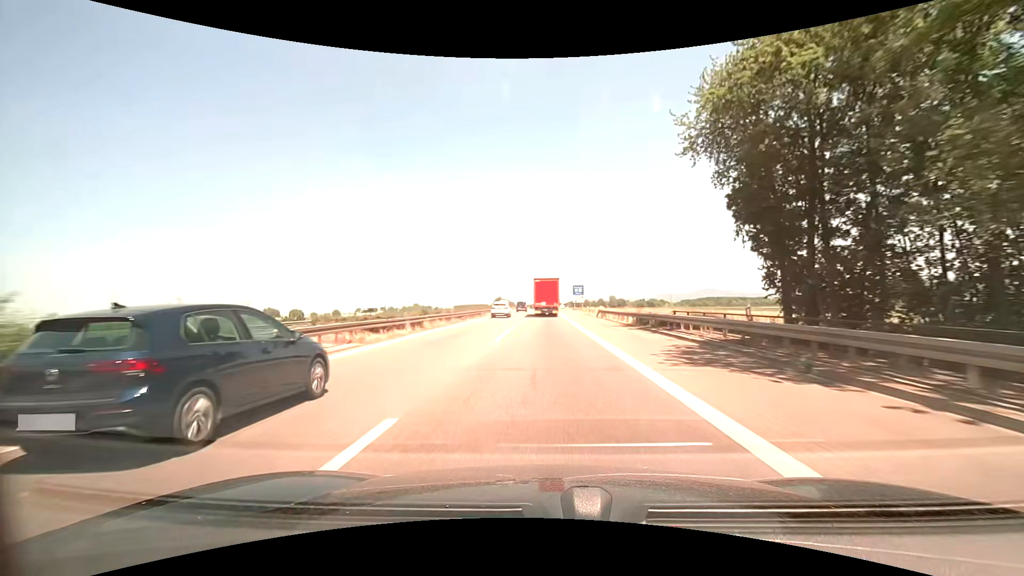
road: motorway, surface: asphalt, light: Day
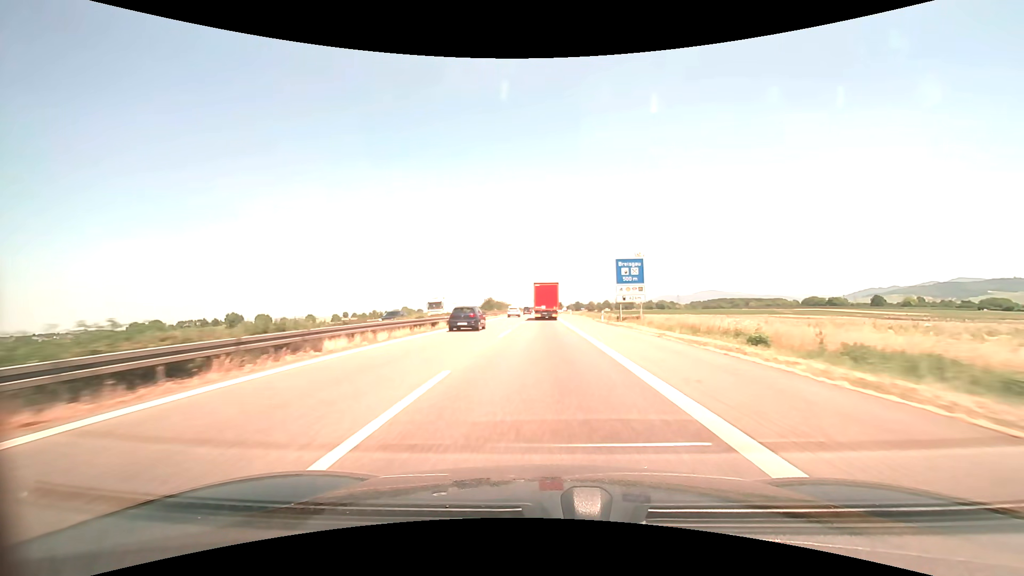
(-0.1, +67.6) m; 0°
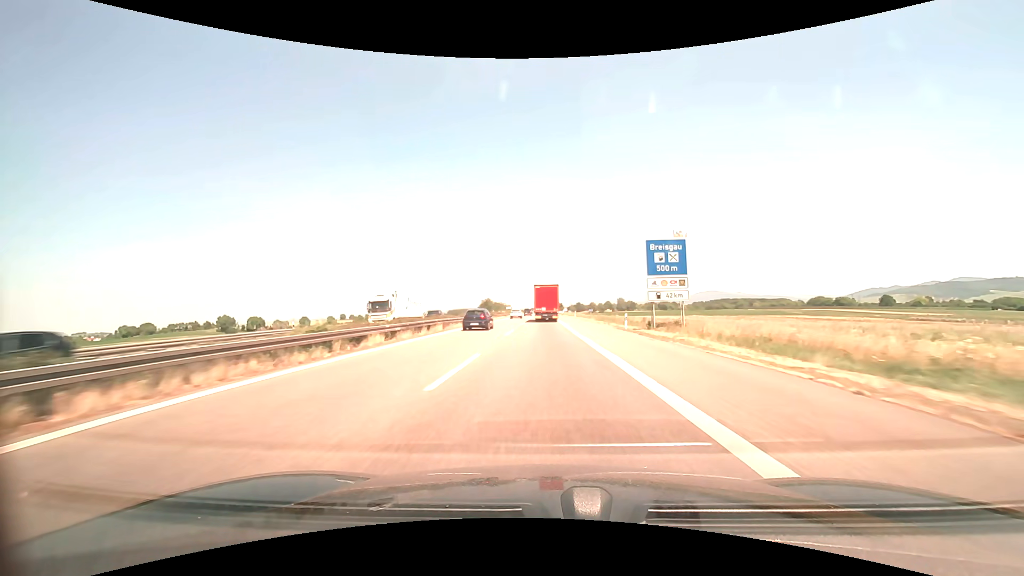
(0.0, +13.4) m; 0°
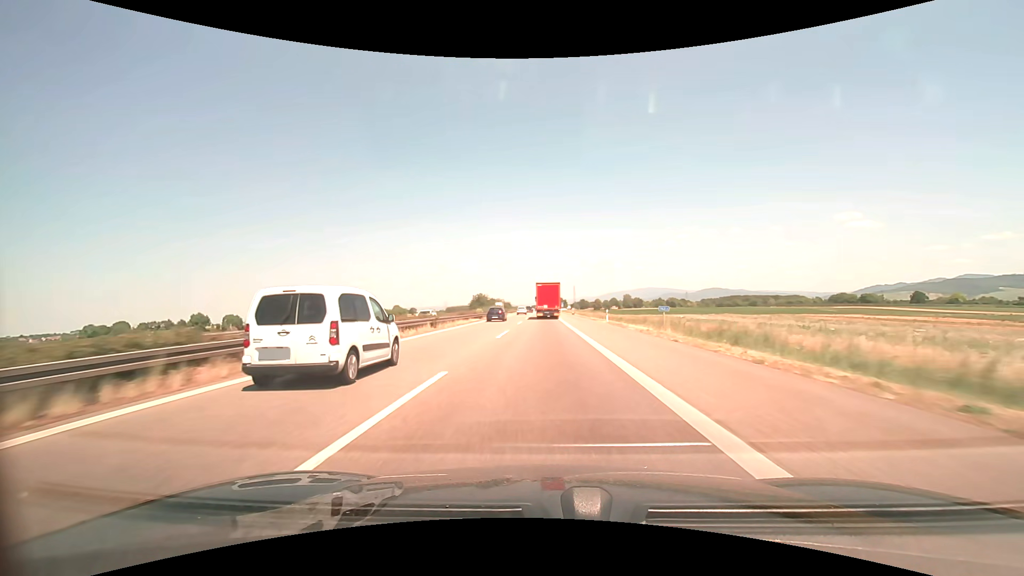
(-0.1, +40.5) m; 0°
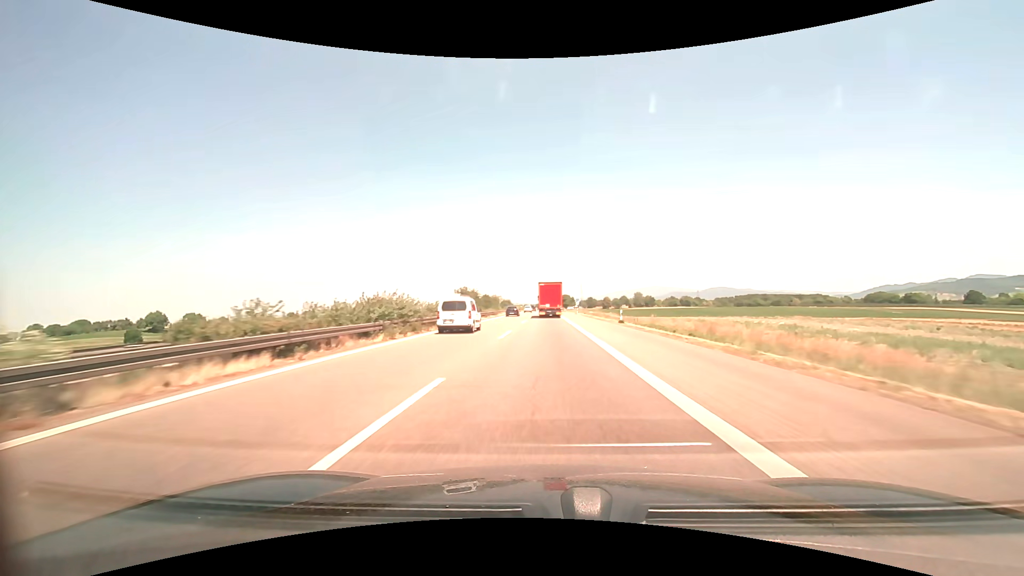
(-0.3, +54.9) m; -1°
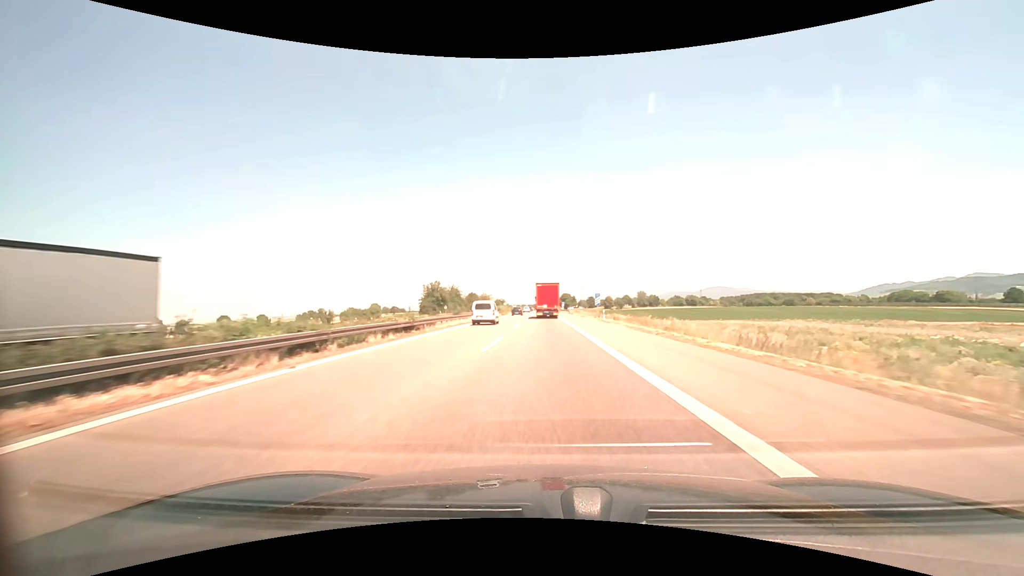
(+0.1, +41.8) m; 0°
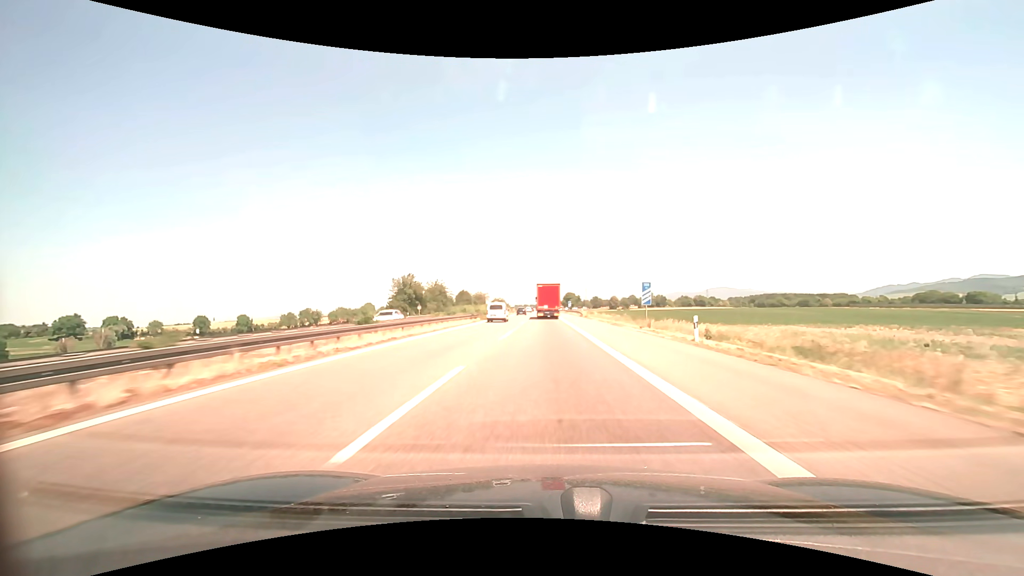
(0.0, +28.1) m; 0°
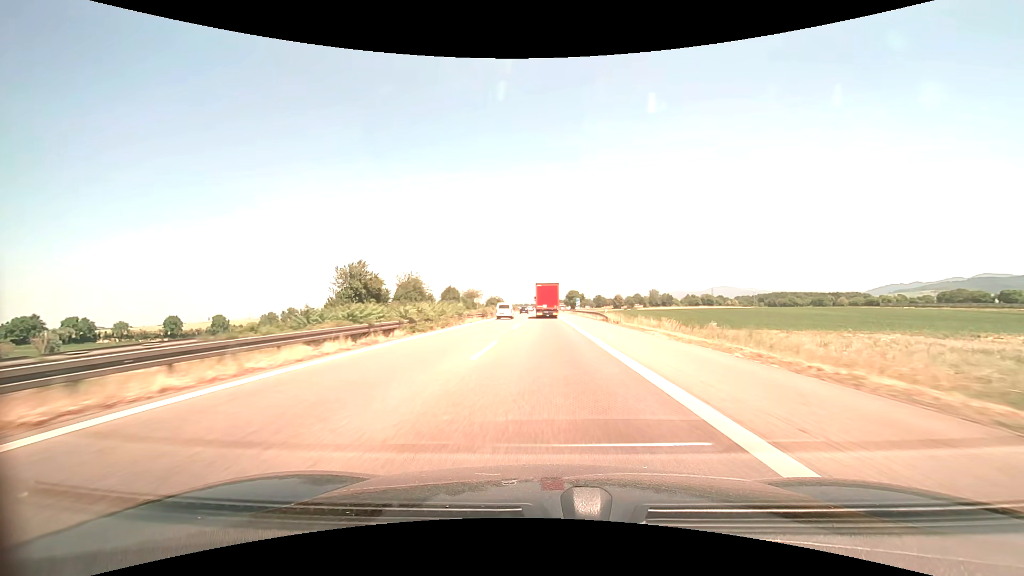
(0.0, +28.1) m; 0°
(0, +10) (0, +20) (0, +30) (0, +40) (0, +50) (0, +60) (0, +70) (0, +80) (0, +90) (-1, +100) m
